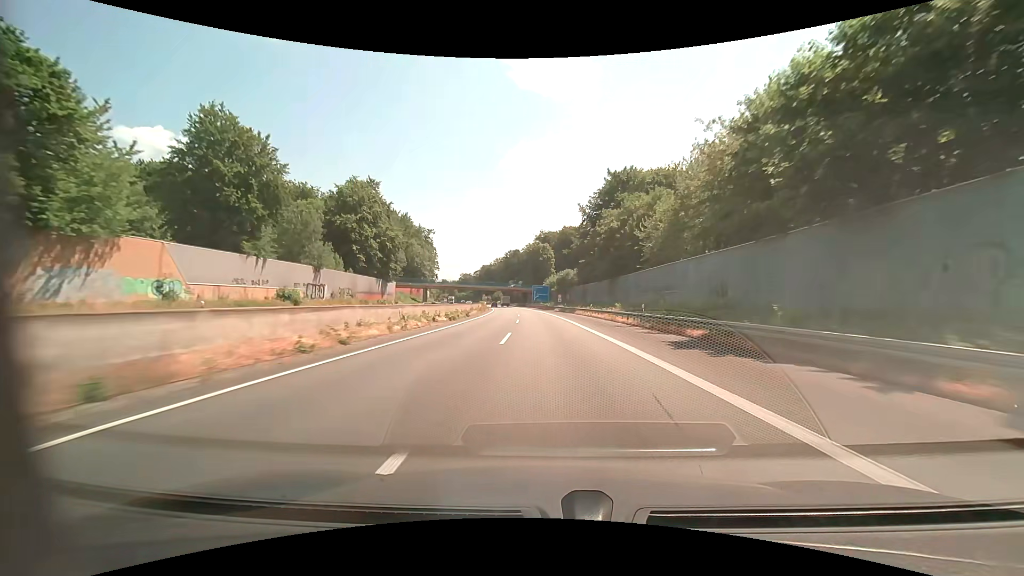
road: motorway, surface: asphalt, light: Day
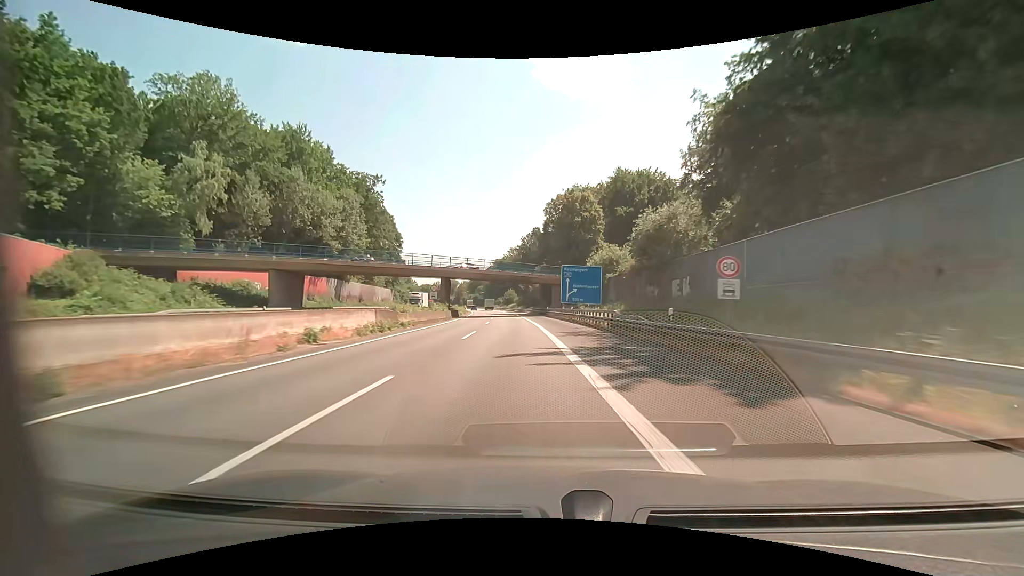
(-2.1, +84.2) m; -3°
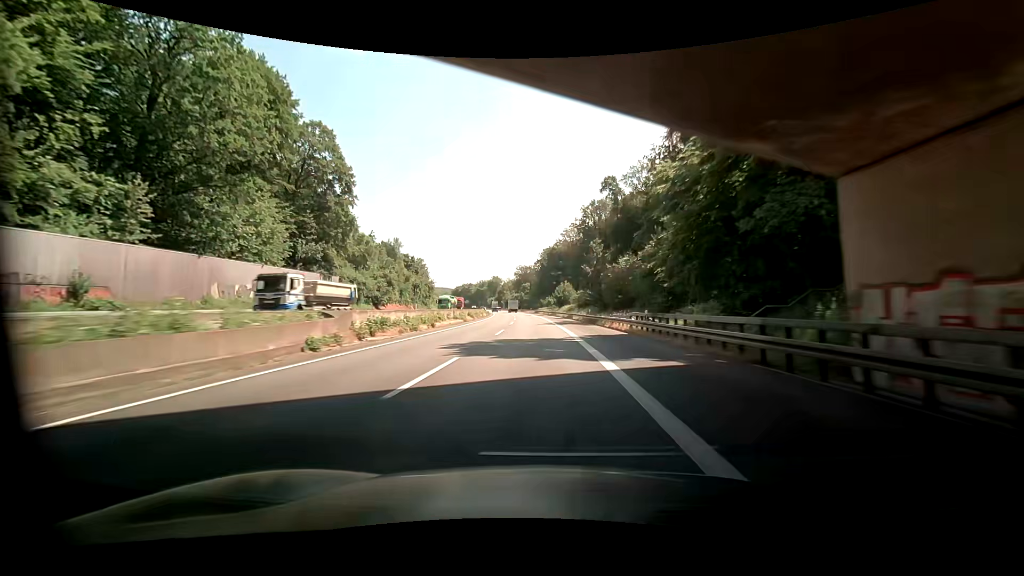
(-4.4, +68.1) m; -6°
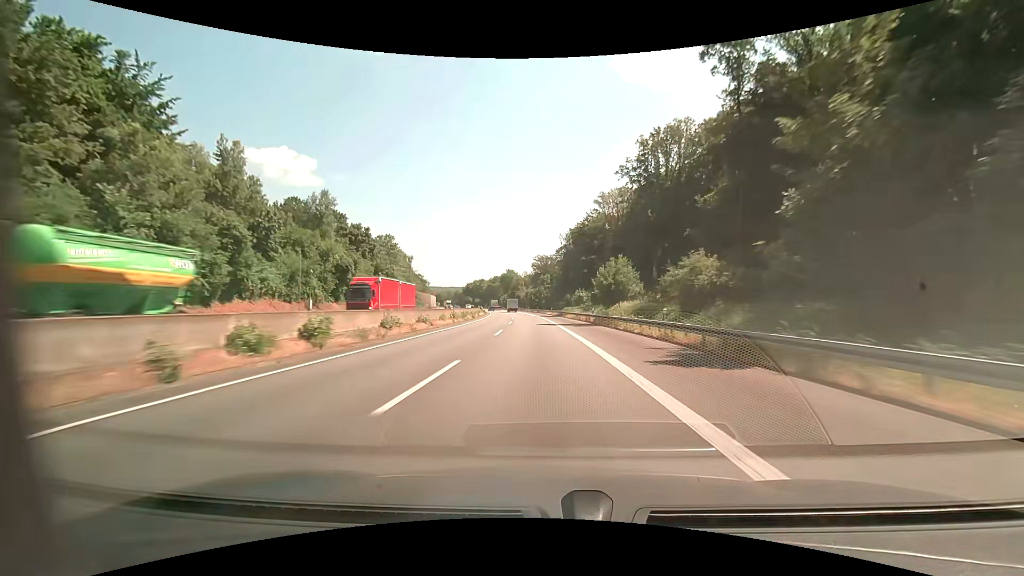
(-1.3, +55.3) m; -3°
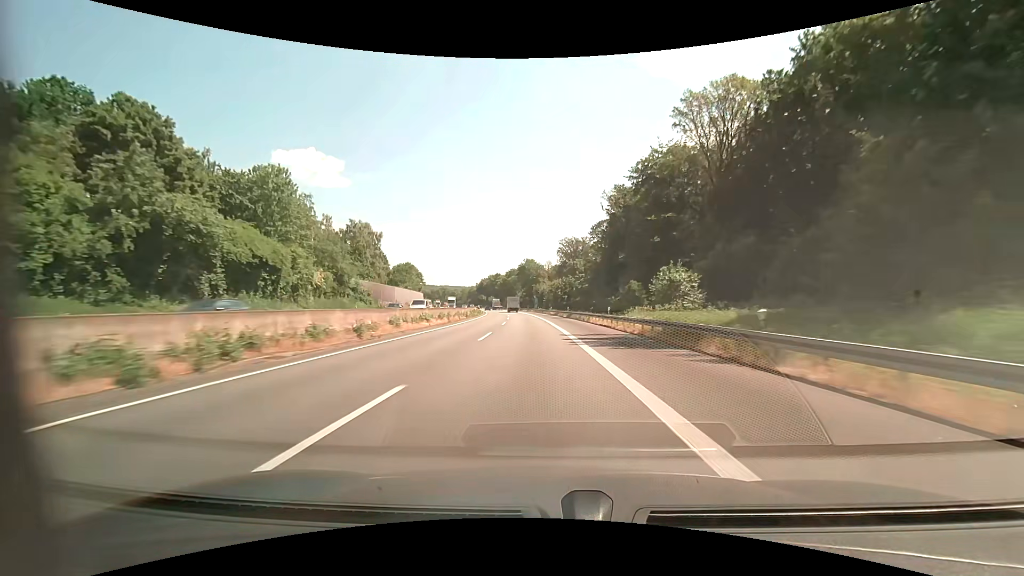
(-1.3, +58.3) m; -3°
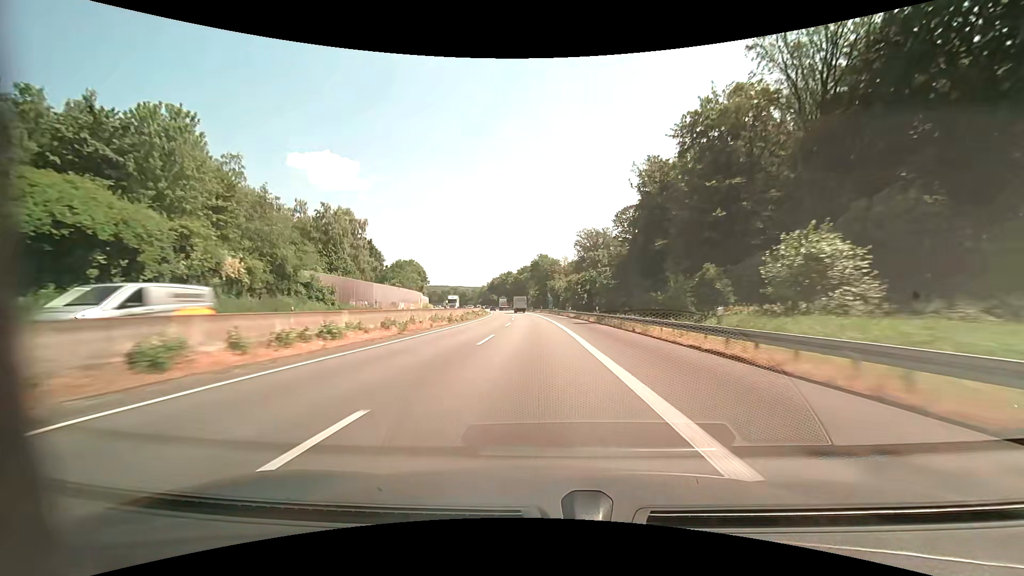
(-0.3, +19.9) m; -1°
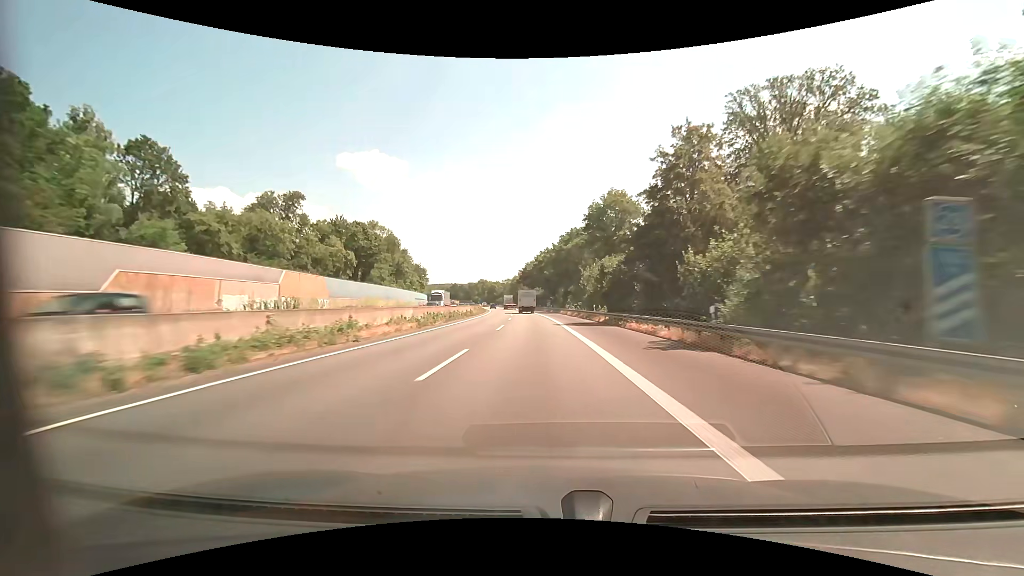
(-5.0, +98.8) m; -6°
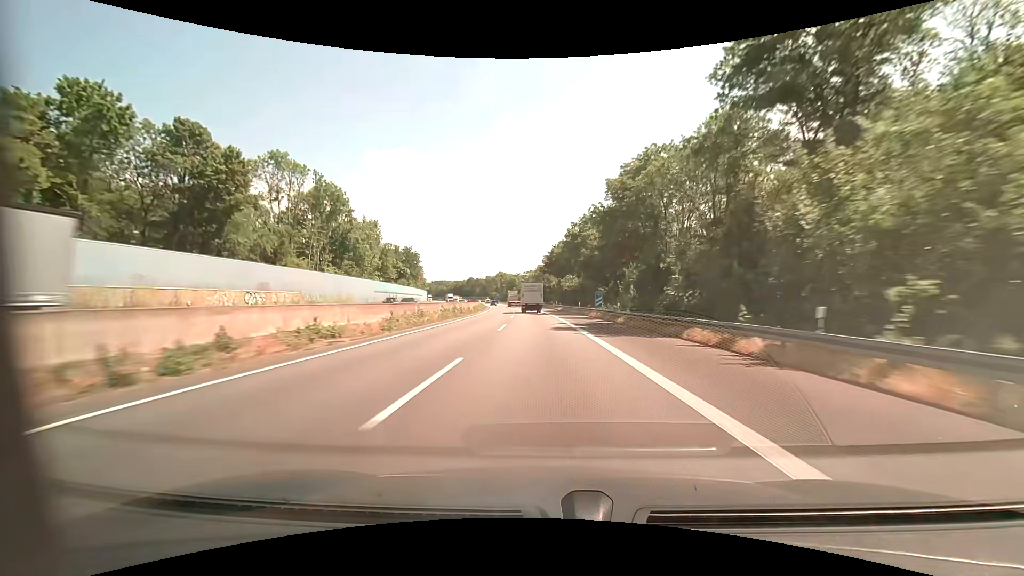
(-2.2, +56.8) m; -3°
(0, +10) (0, +20) (0, +30) (-1, +40) (-1, +50) (-1, +60) (-2, +70) (-3, +80) (-4, +90) (-5, +100) m
